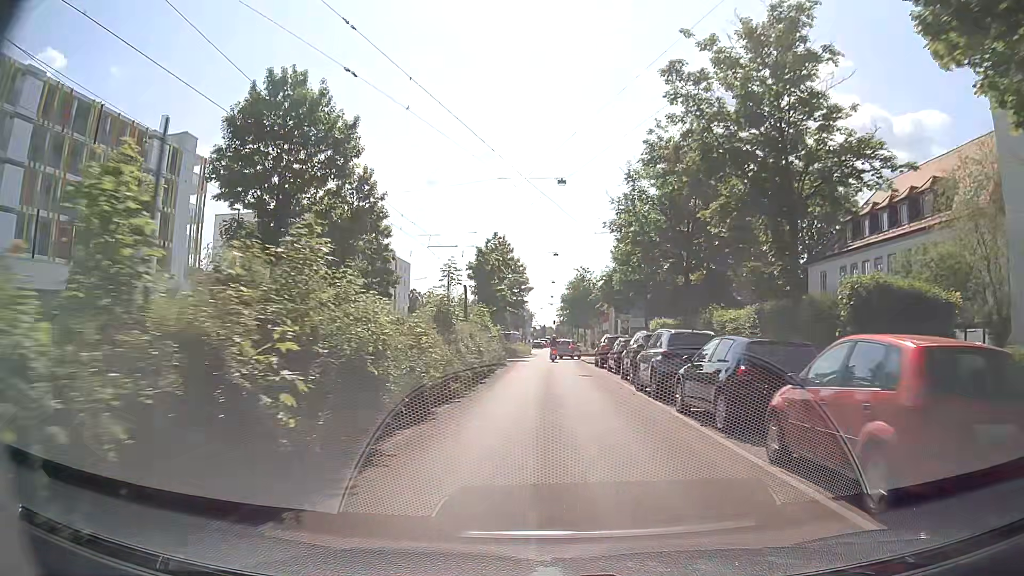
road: tertiary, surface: asphalt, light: Day
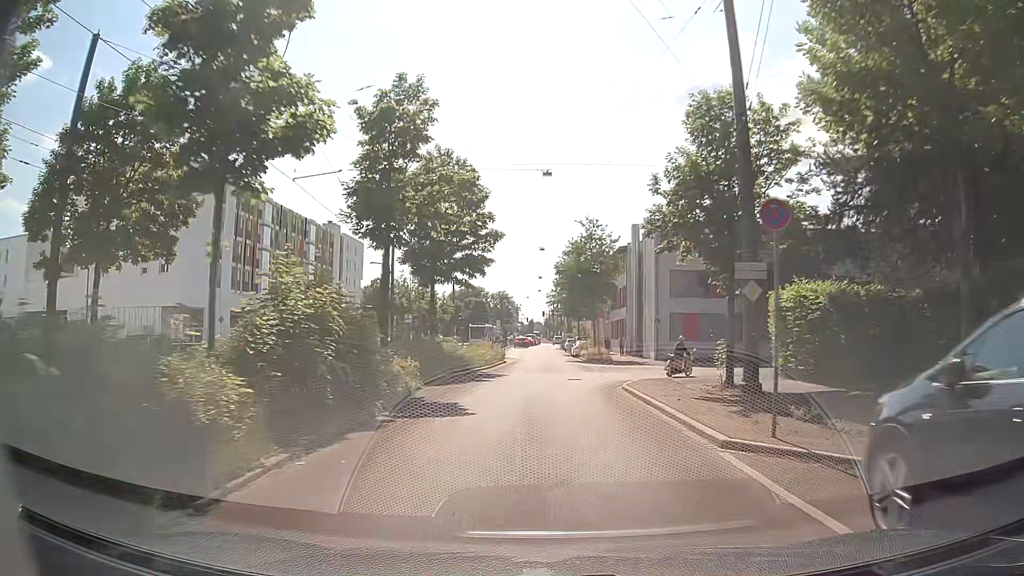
(+0.4, +31.1) m; +2°
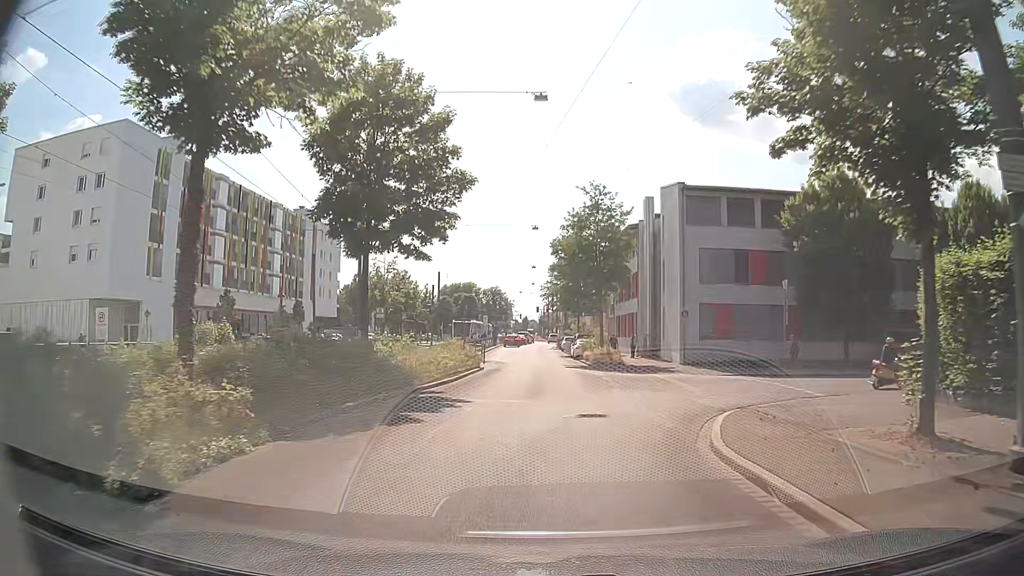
(0.0, +11.0) m; 0°
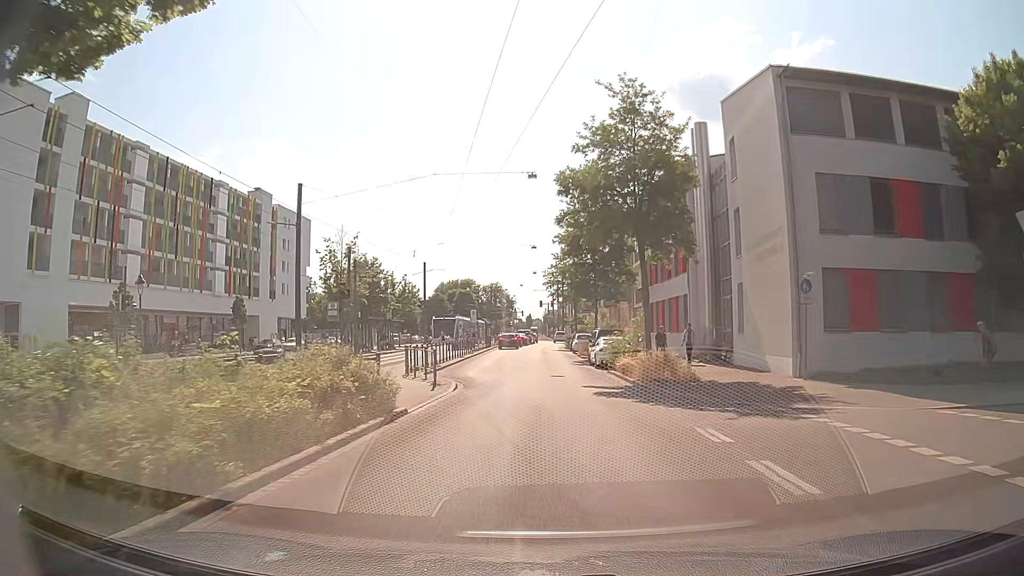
(-0.1, +16.8) m; 0°
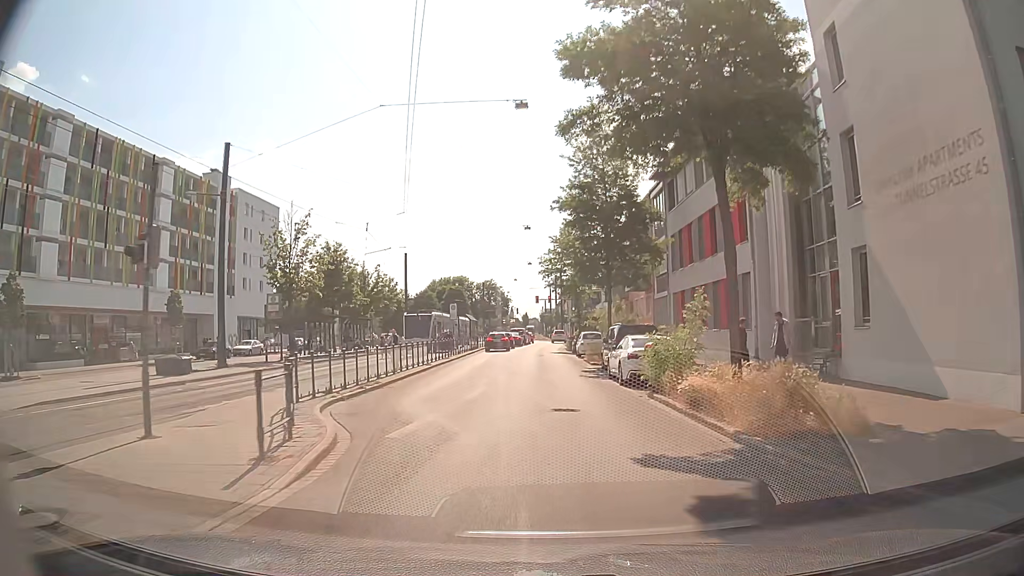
(0.0, +11.2) m; 0°
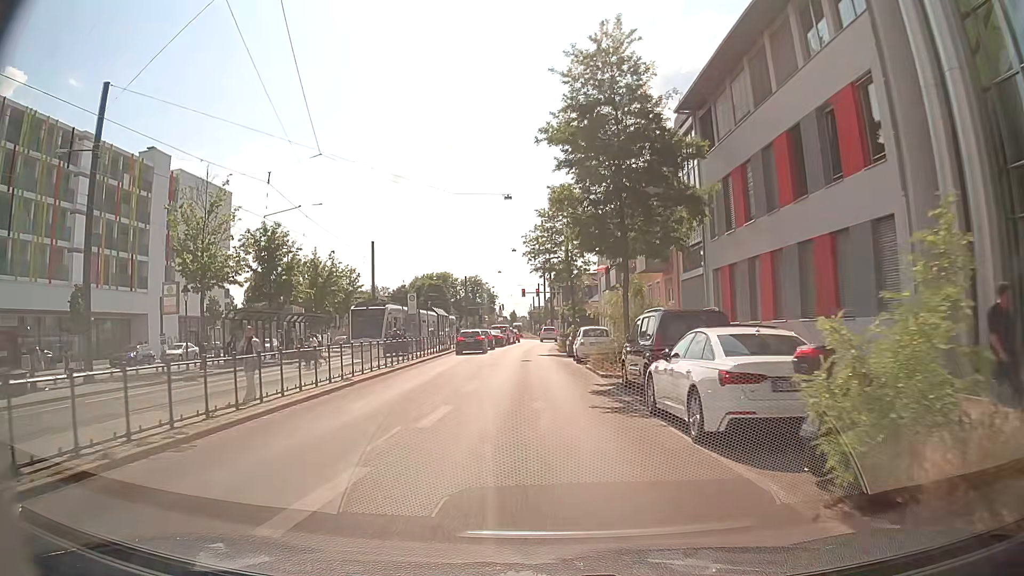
(+0.1, +11.1) m; +1°
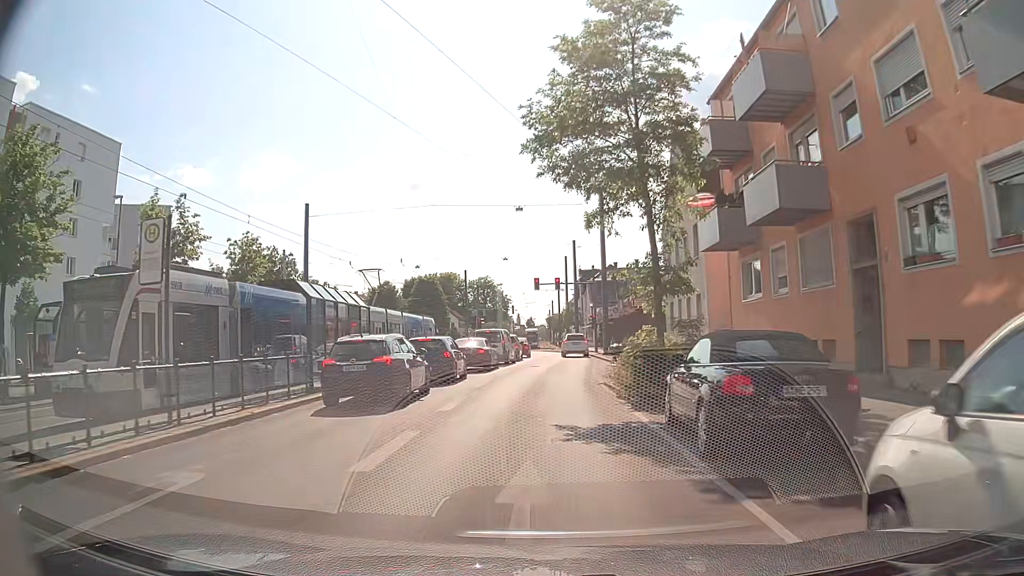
(-0.5, +27.2) m; -2°
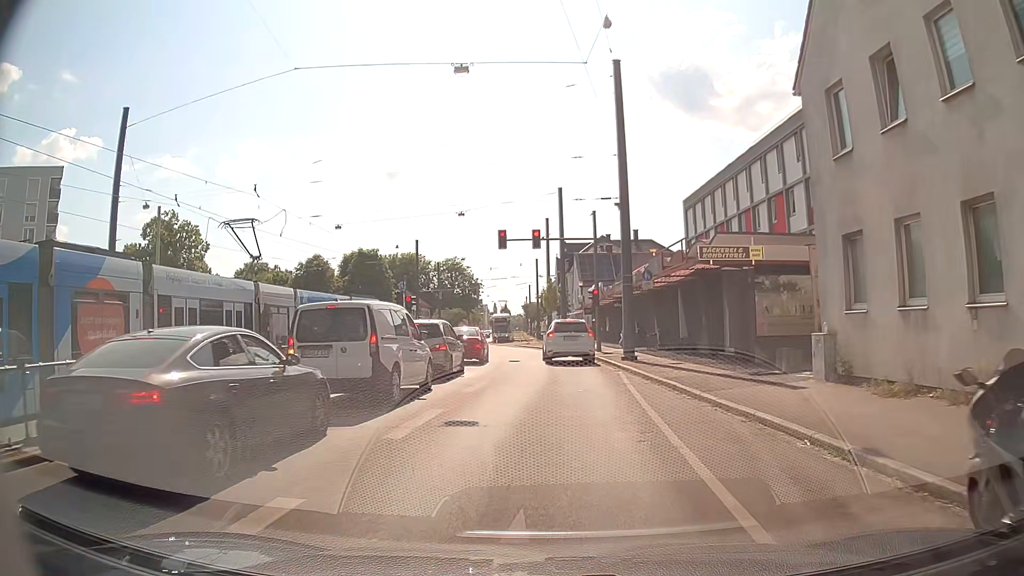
(+0.3, +22.2) m; +2°
